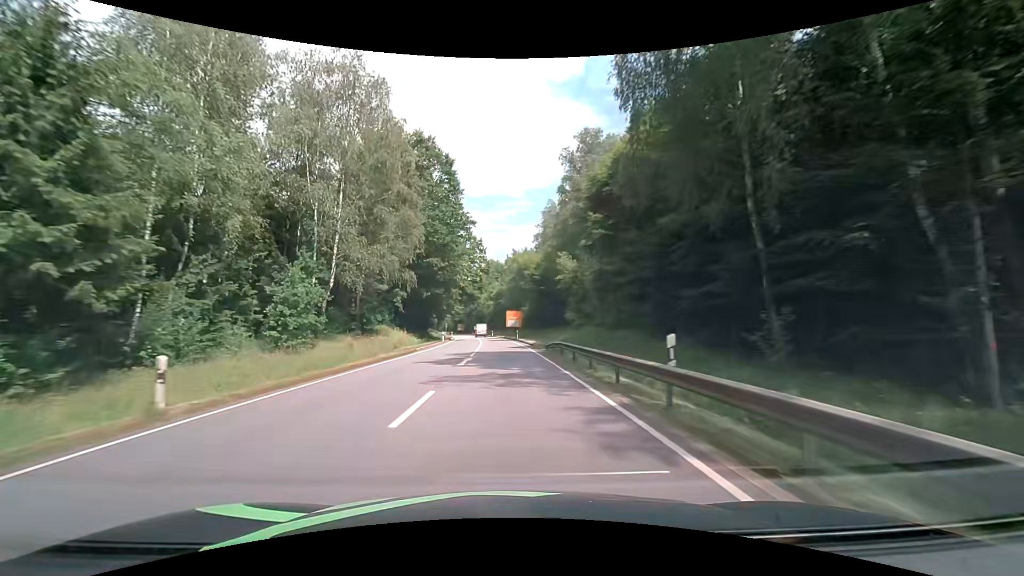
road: primary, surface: asphalt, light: Day
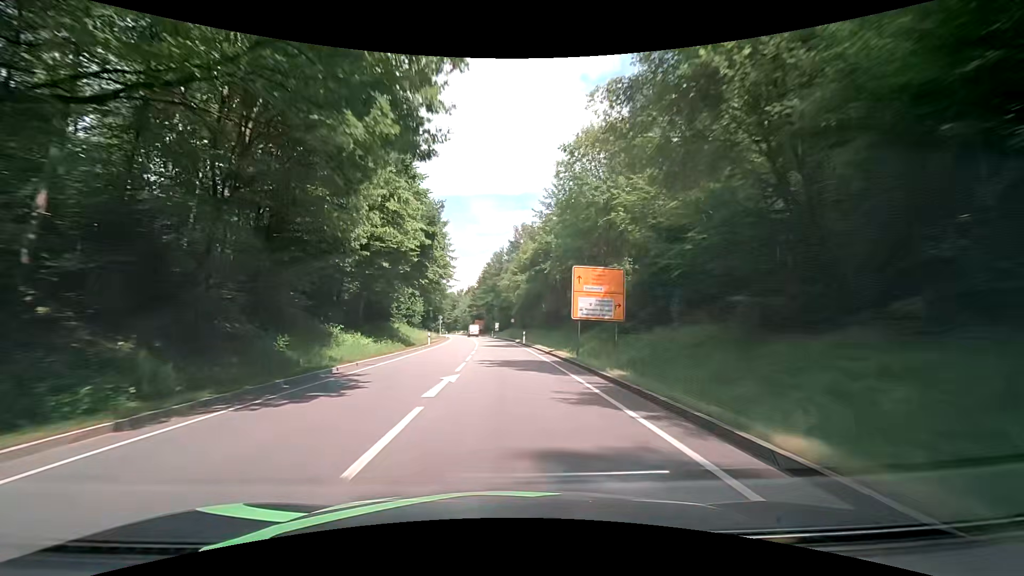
(-2.3, +62.8) m; -4°
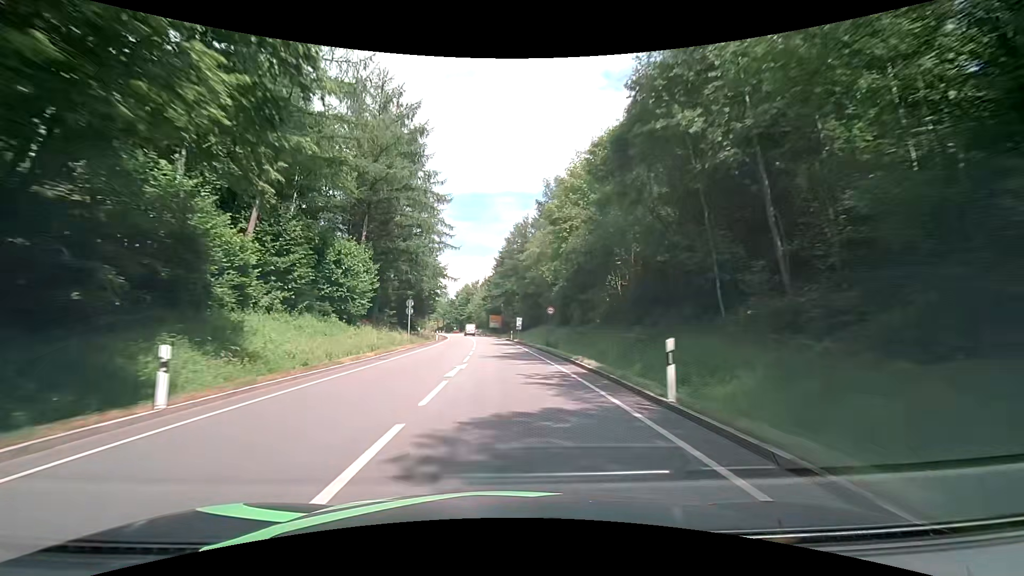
(-0.9, +37.7) m; -2°
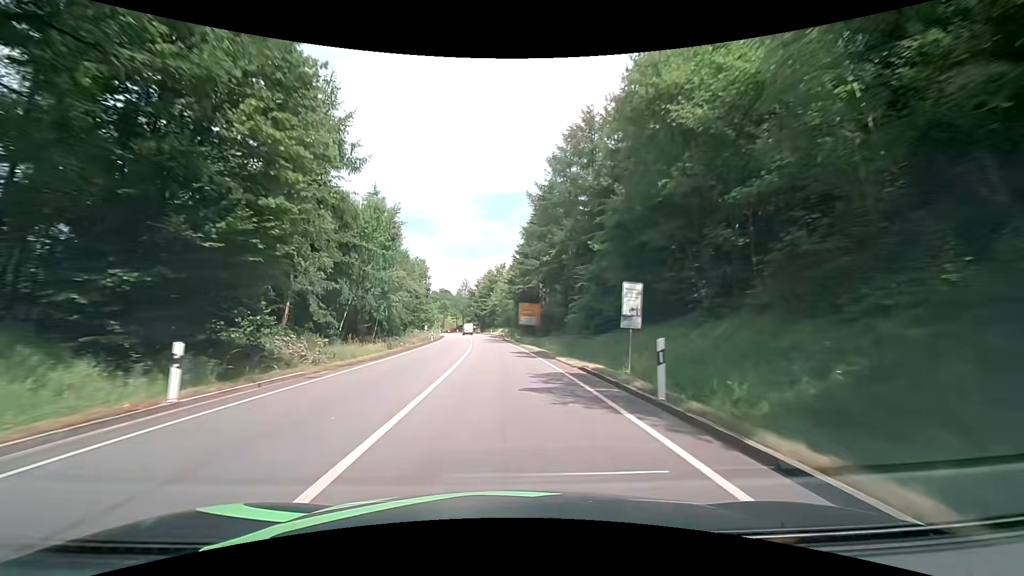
(-1.5, +50.2) m; -3°
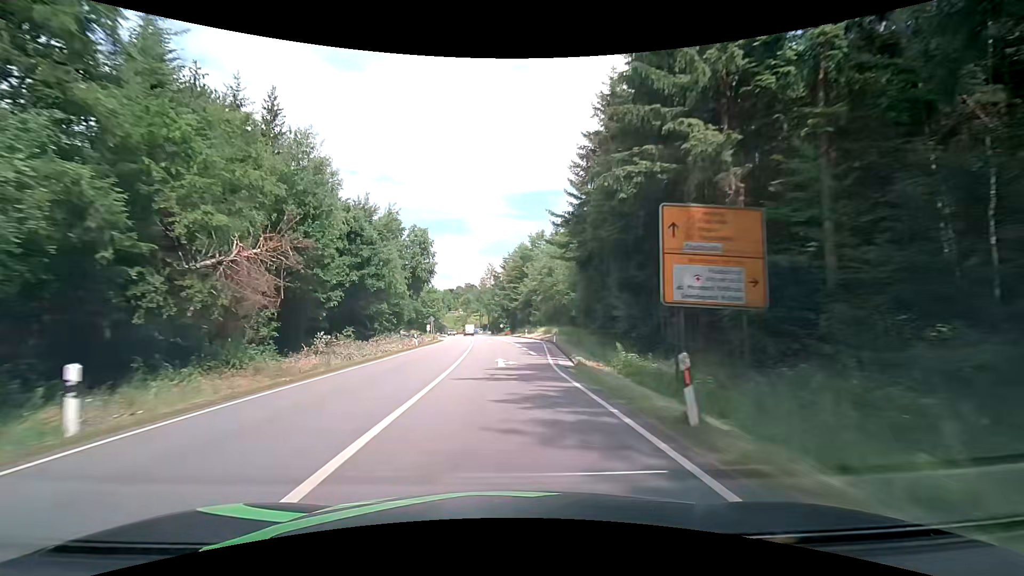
(-1.8, +50.2) m; -5°
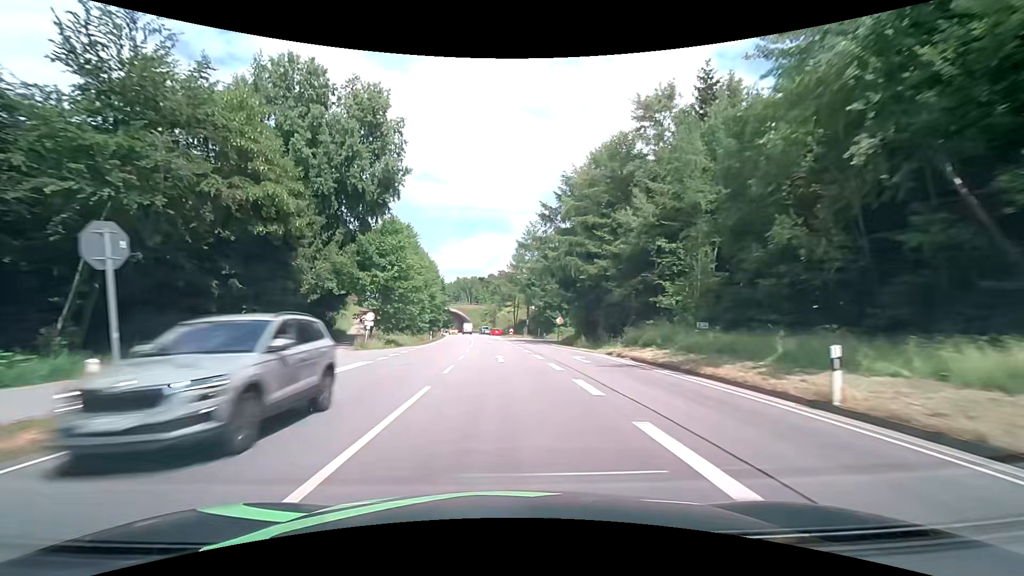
(-1.8, +62.7) m; -4°
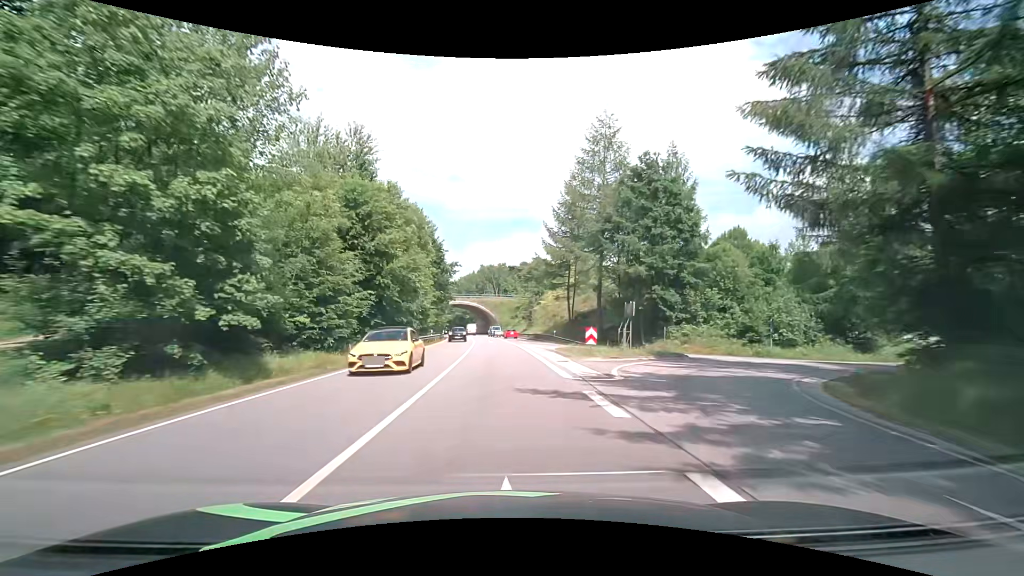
(-1.5, +50.3) m; -3°
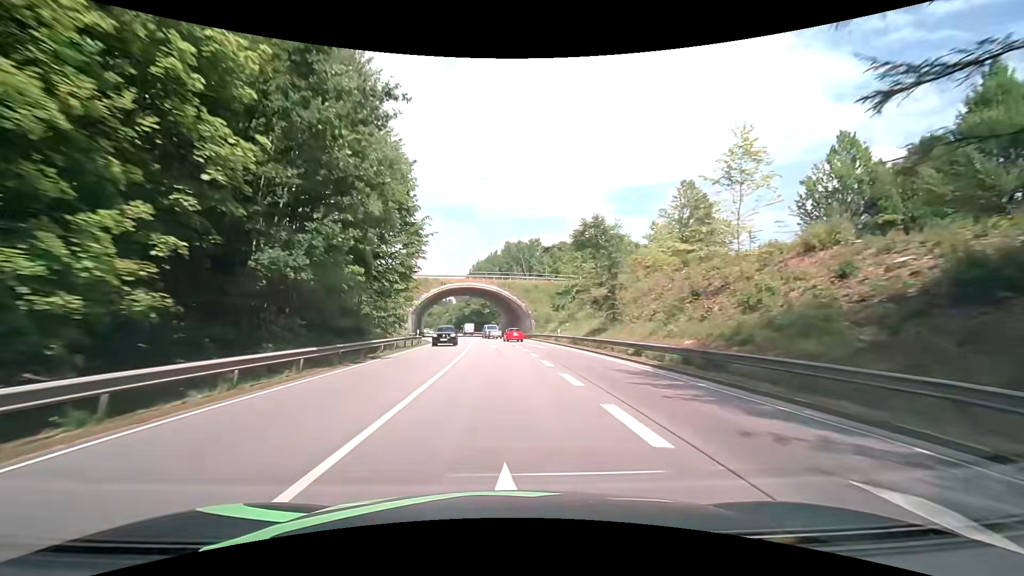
(-1.7, +50.2) m; -4°
(0, +10) (0, +20) (0, +30) (-1, +40) (-1, +50) (-2, +60) (-3, +70) (-4, +80) (-5, +90) (-6, +100) m
